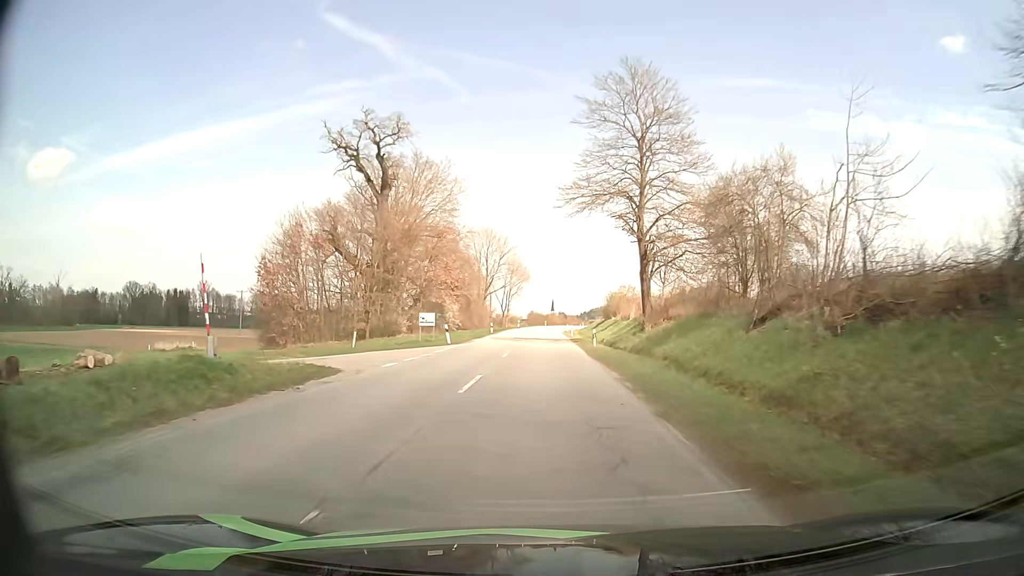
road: secondary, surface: asphalt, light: Day
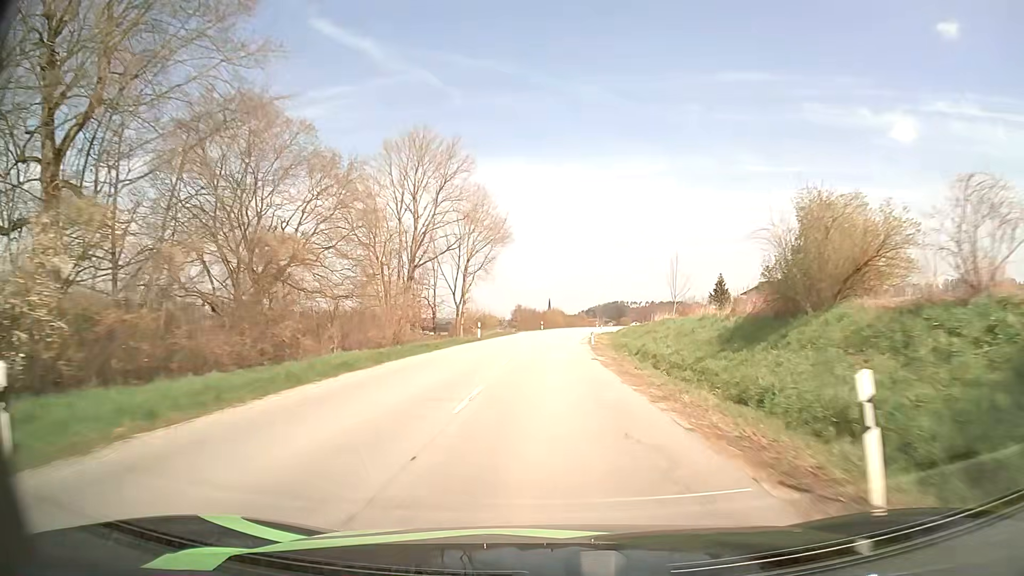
(+0.1, +60.3) m; 0°
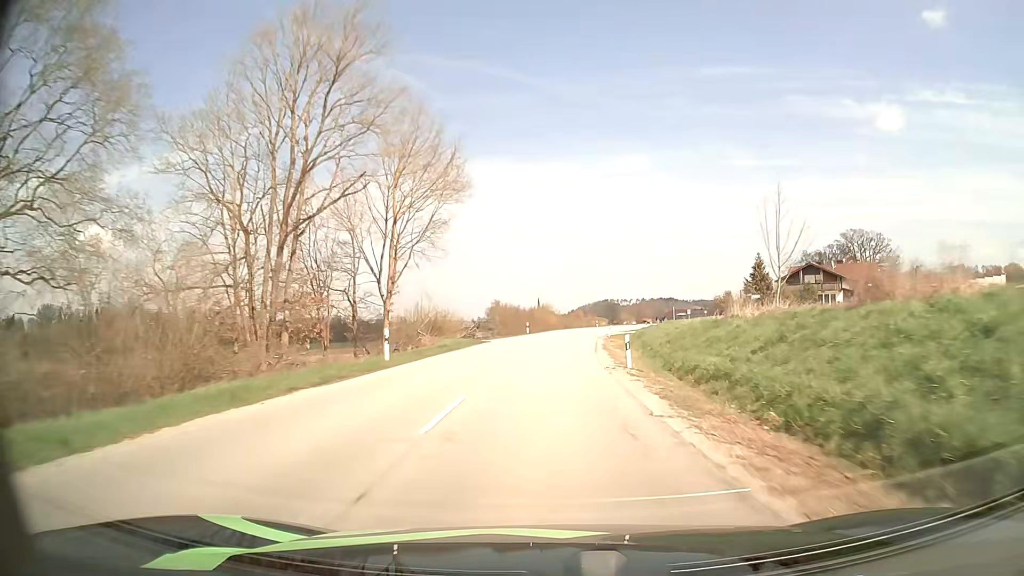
(+0.2, +24.3) m; +1°
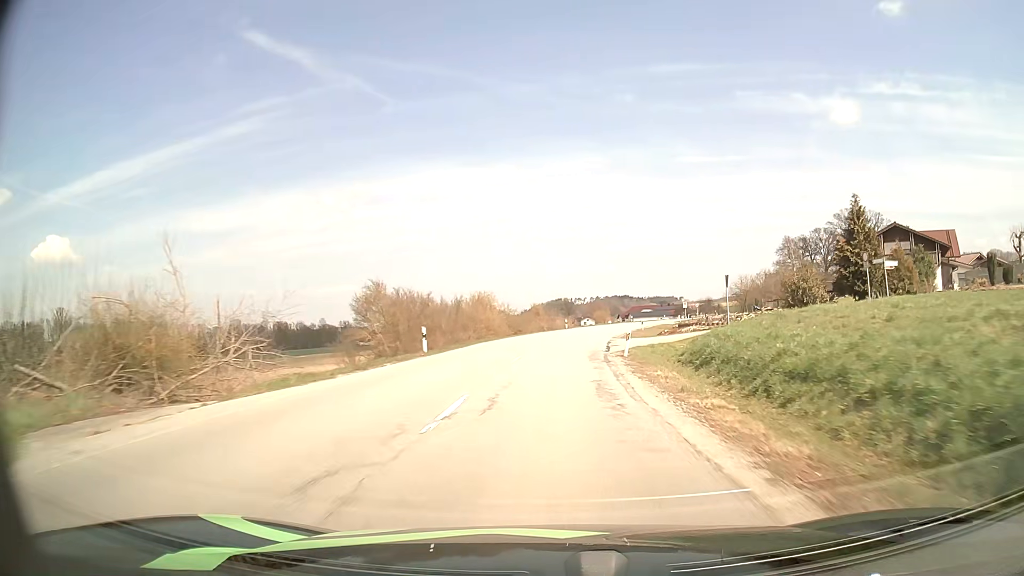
(+0.8, +36.3) m; +4°
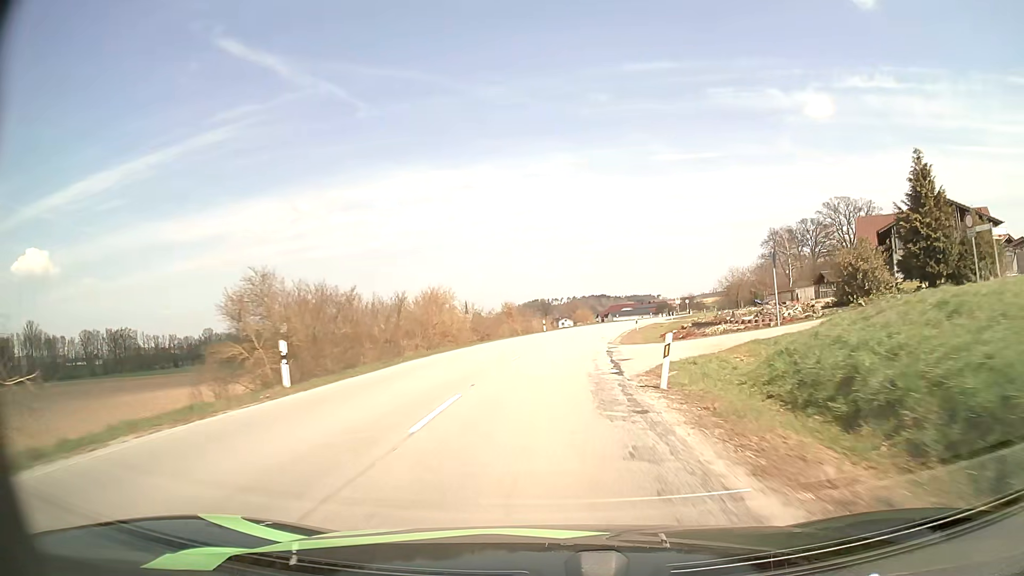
(+0.3, +11.9) m; +2°
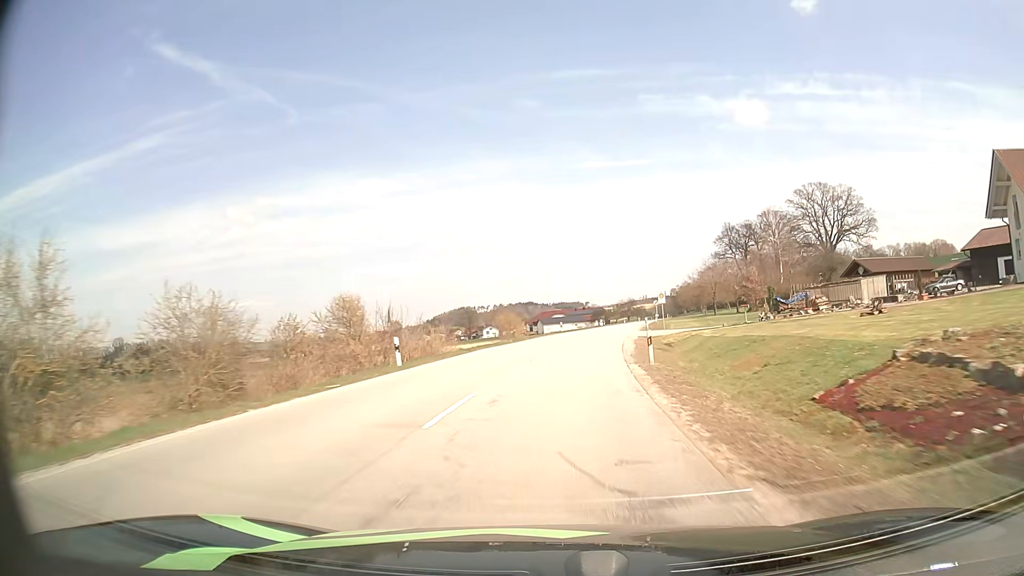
(+1.7, +35.5) m; +6°
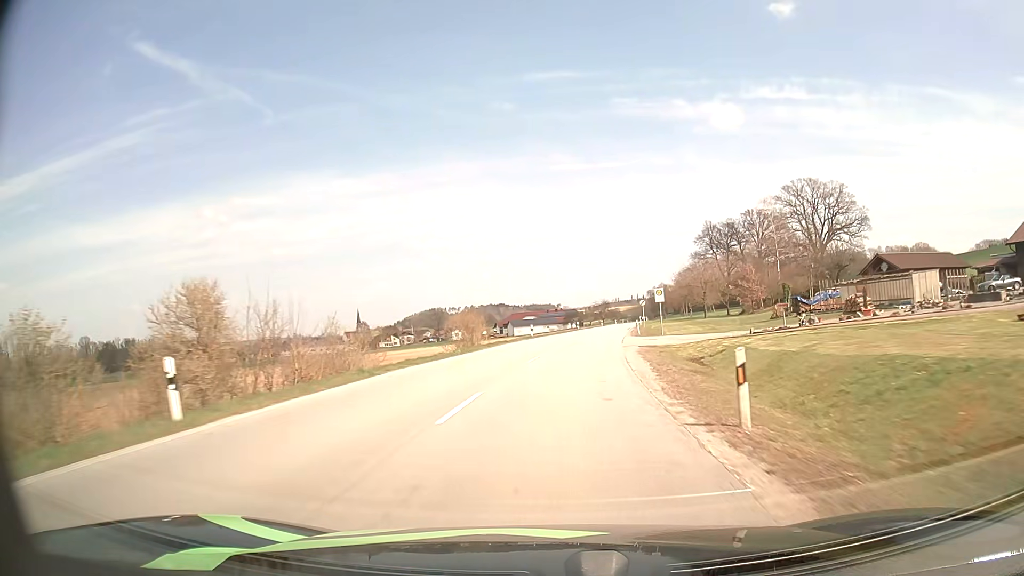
(+0.2, +11.9) m; +2°
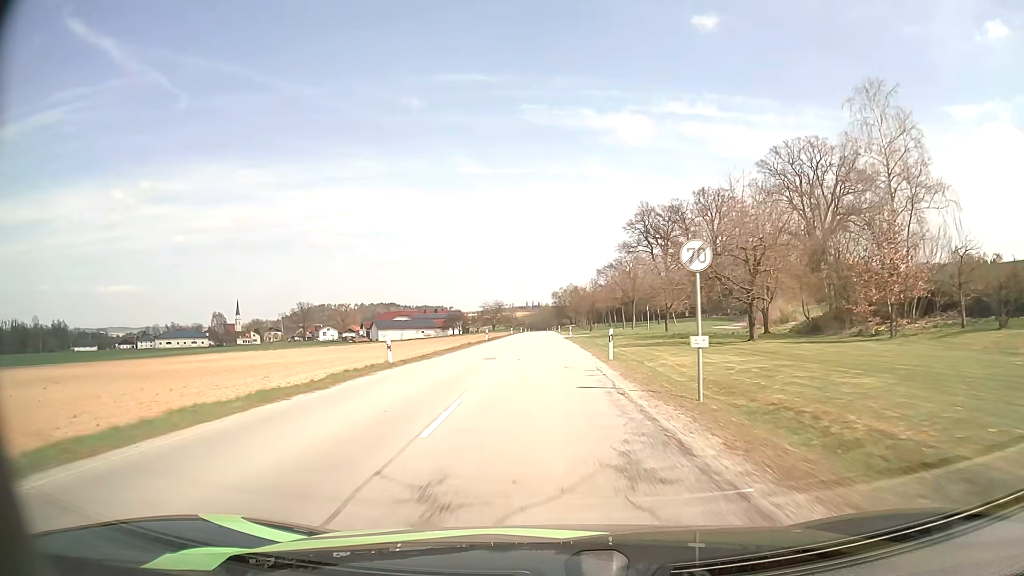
(+5.3, +60.4) m; +9°
(0, +10) (0, +20) (0, +30) (0, +40) (0, +50) (0, +60) (0, +70) (0, +80) (0, +90) (-1, +100) m
